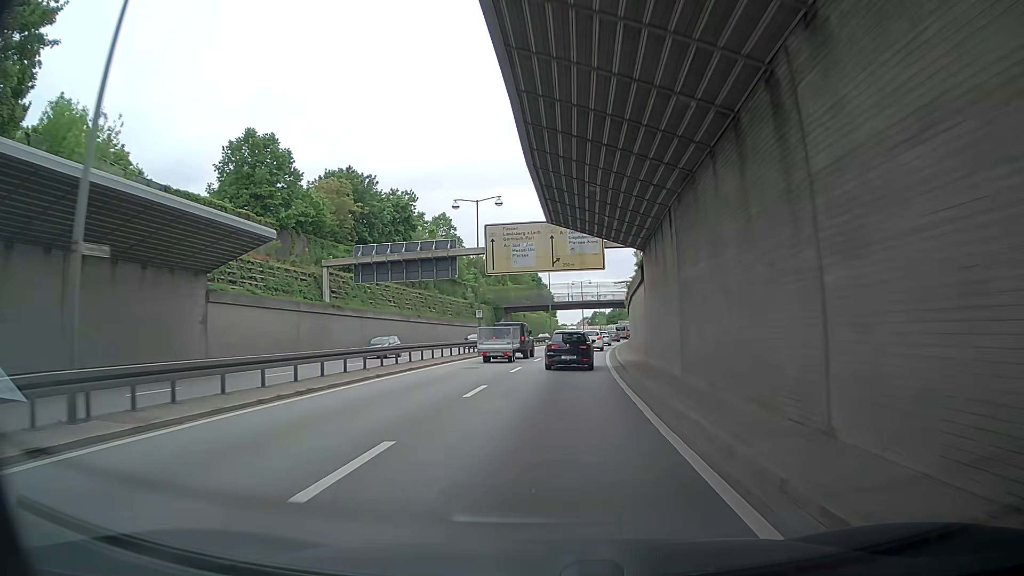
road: trunk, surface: asphalt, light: Day
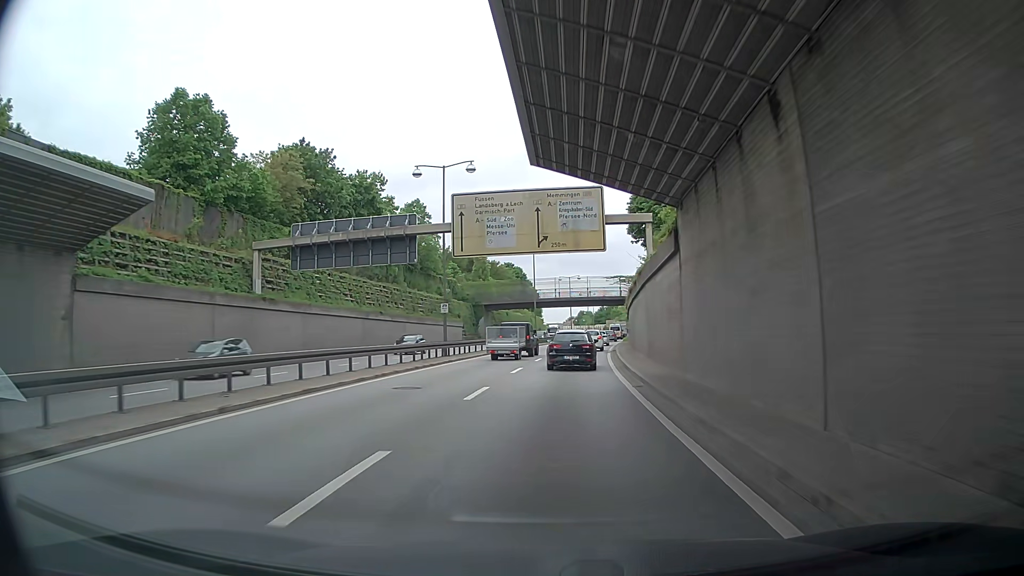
(+0.1, +9.7) m; 0°
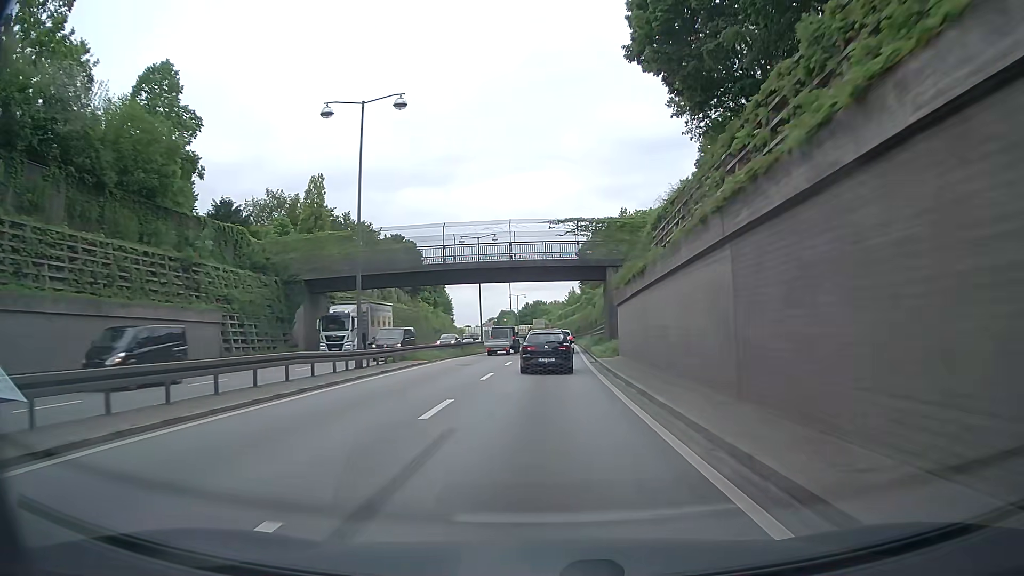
(+2.7, +47.5) m; +6°
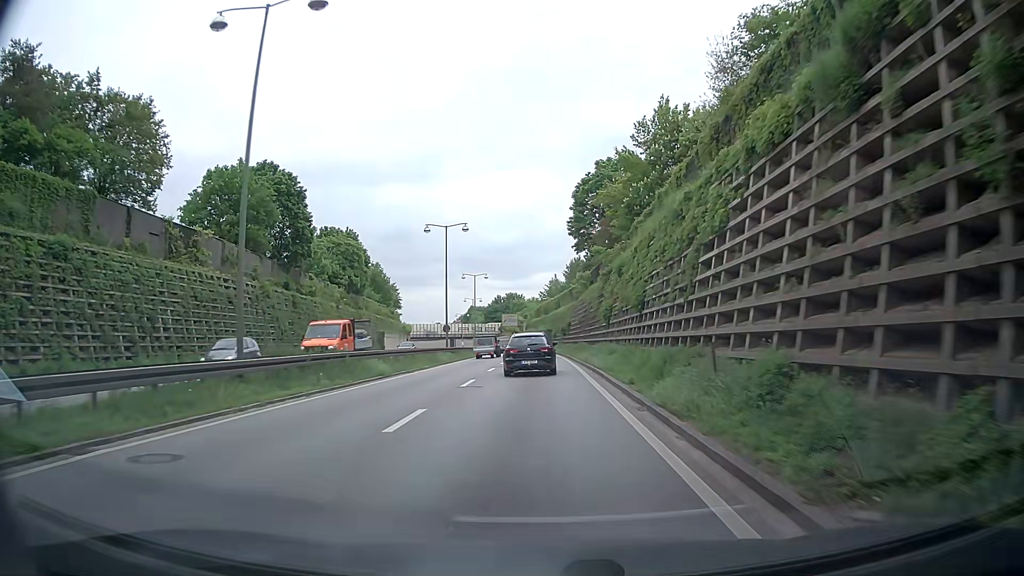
(+1.1, +45.9) m; +2°
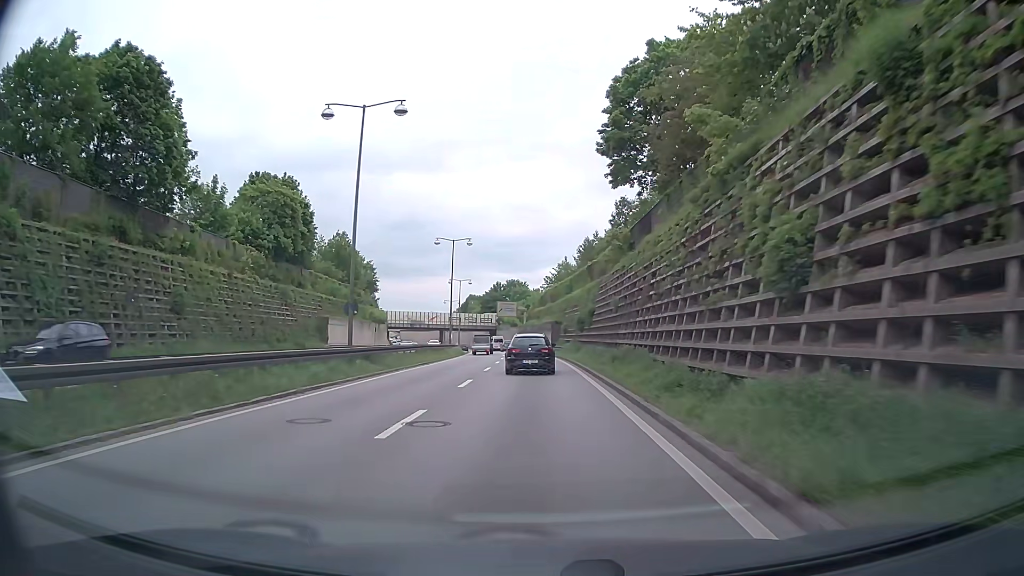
(-0.3, +27.5) m; -1°
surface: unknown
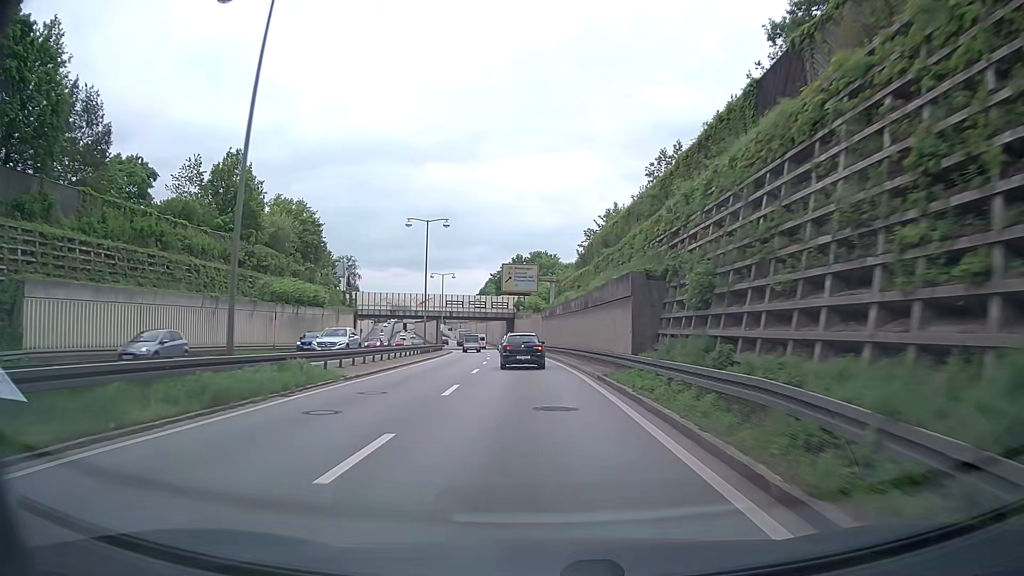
(-0.5, +48.0) m; -2°
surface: asphalt
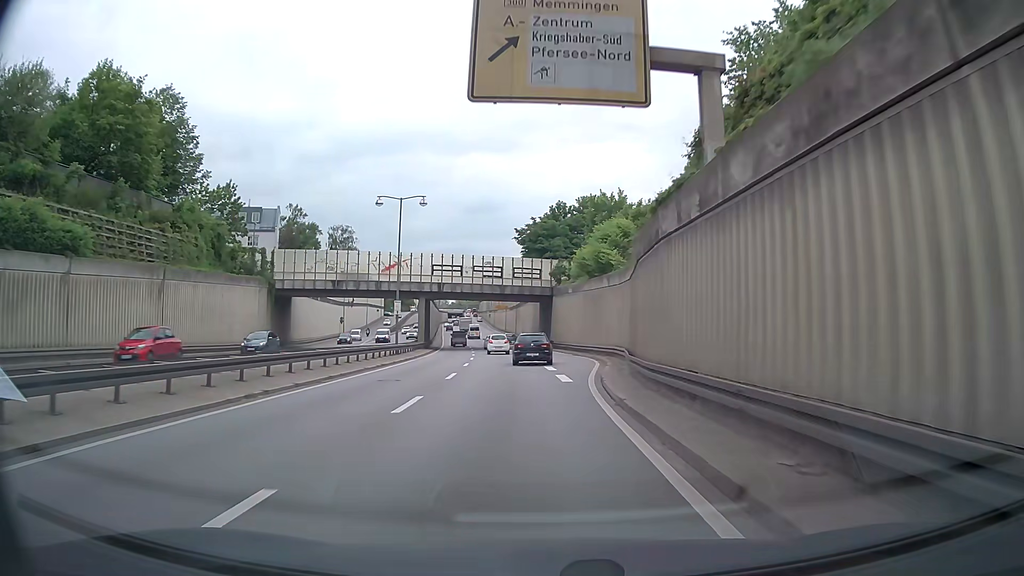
(-2.1, +48.5) m; -5°
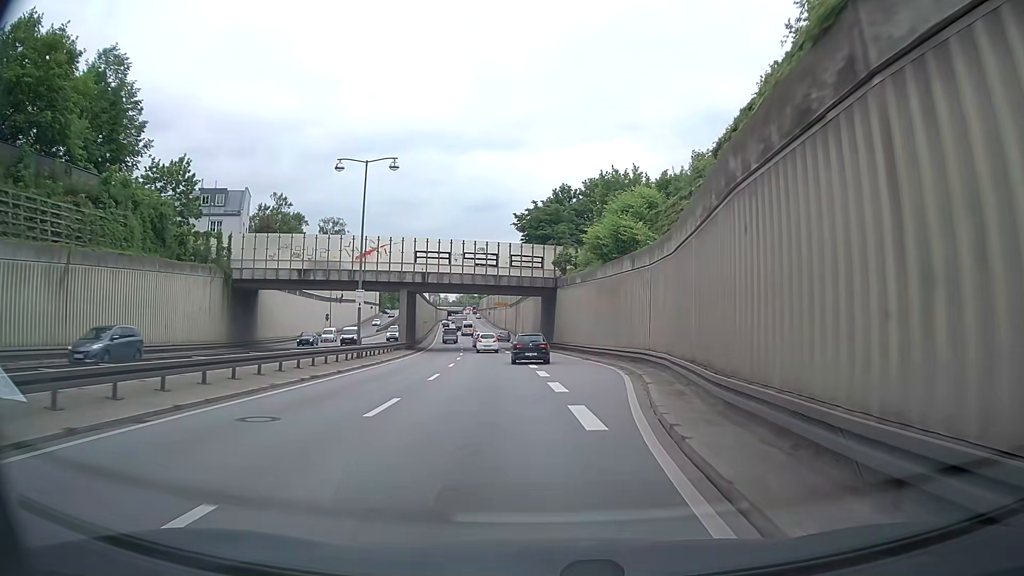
(0.0, +9.6) m; 0°
(0, +10) (0, +20) (0, +30) (0, +40) (-1, +50) (-2, +60) (-3, +70) (-3, +80) (-4, +90) (-5, +100) m
